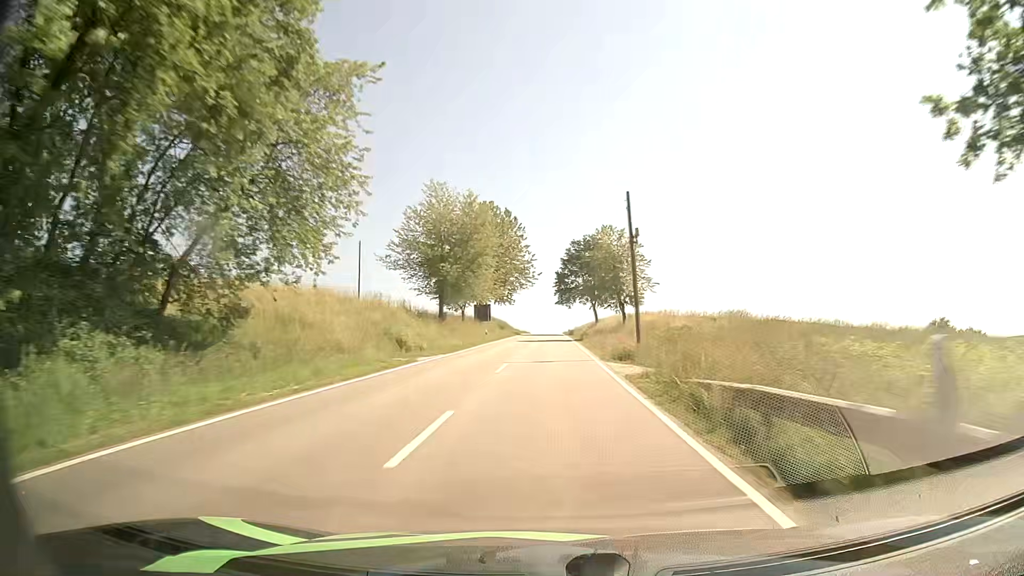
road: tertiary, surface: asphalt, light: Day
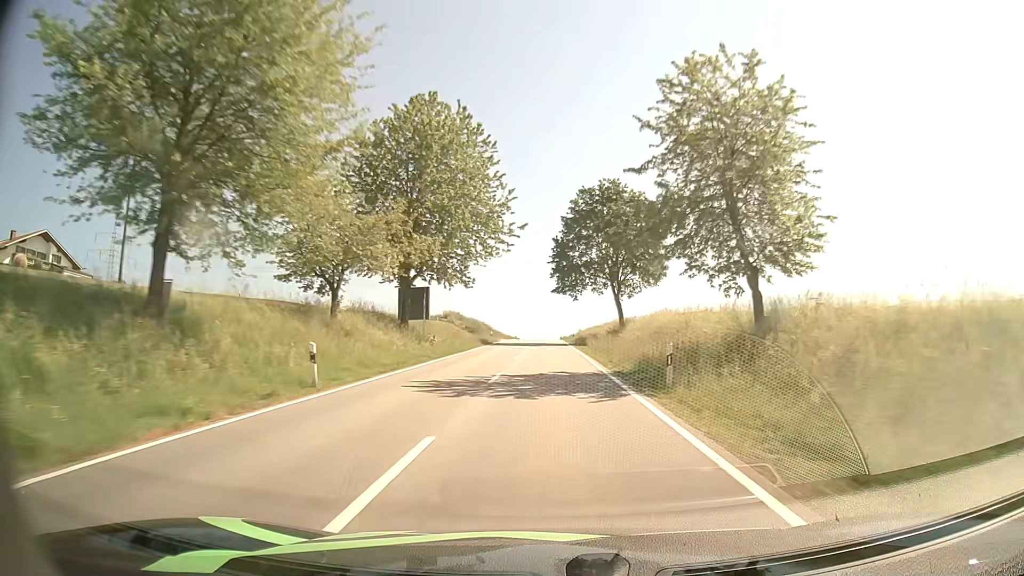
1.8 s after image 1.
(0.0, +39.8) m; 0°
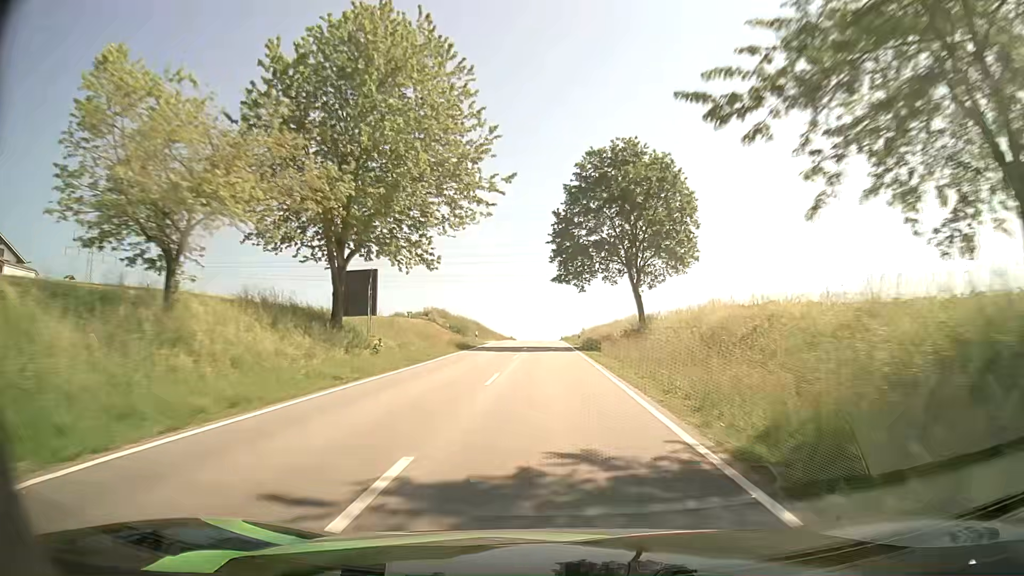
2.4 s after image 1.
(0.0, +13.2) m; 0°
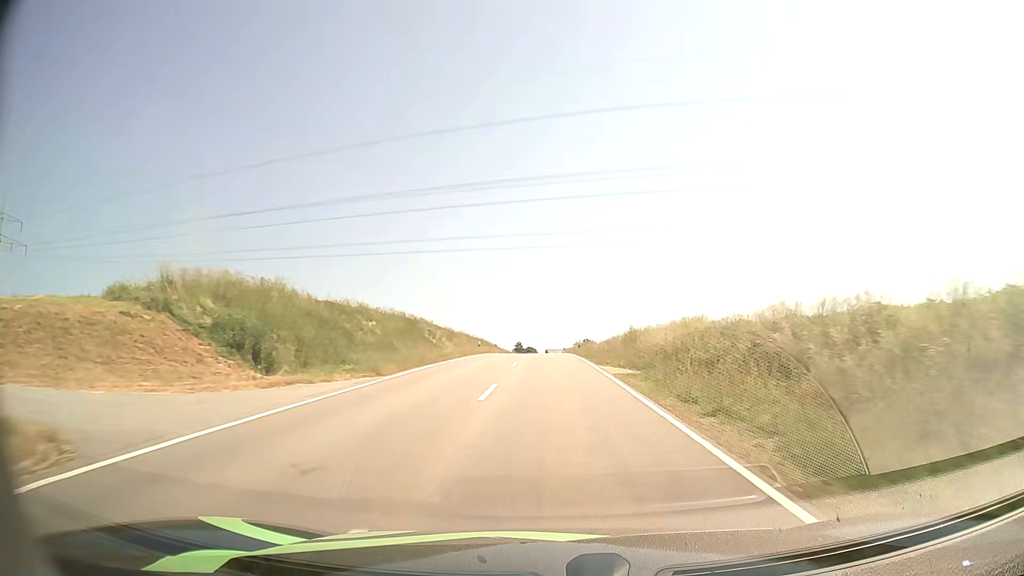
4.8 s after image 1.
(-0.5, +52.3) m; 0°
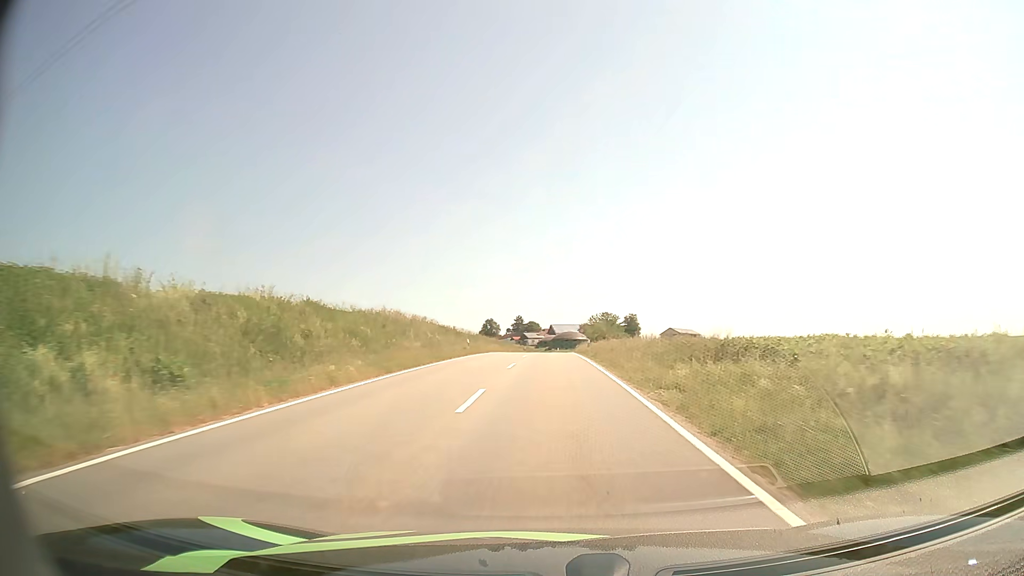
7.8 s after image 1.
(-0.1, +64.1) m; 0°
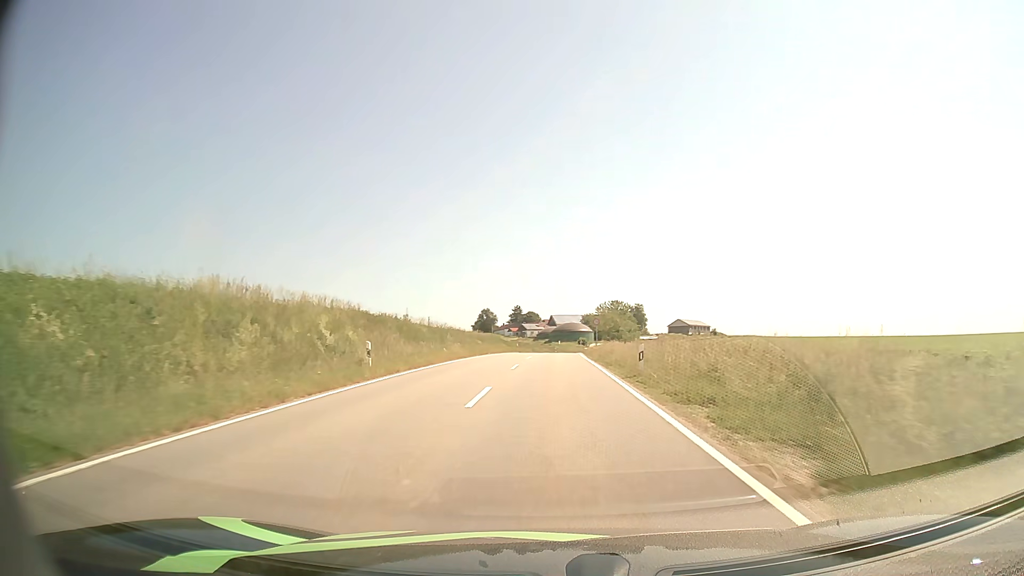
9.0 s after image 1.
(0.0, +24.3) m; 0°
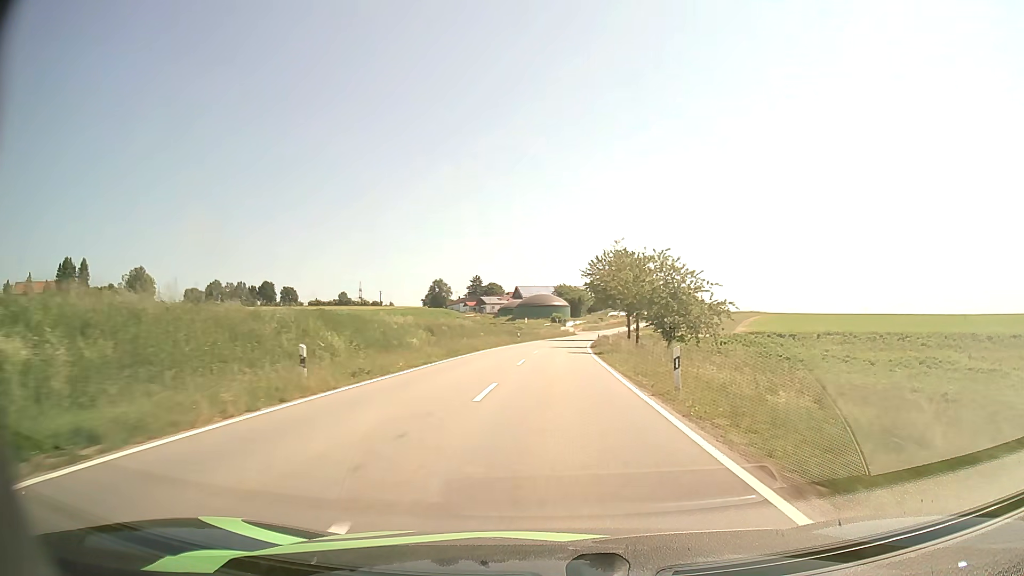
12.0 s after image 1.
(+0.9, +60.7) m; +2°
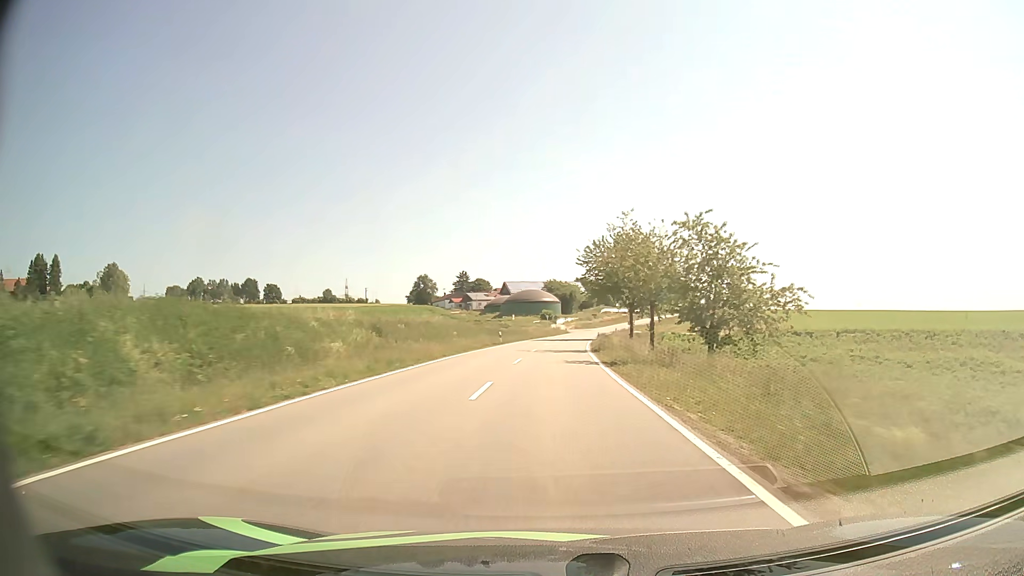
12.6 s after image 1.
(+0.1, +12.4) m; +1°
(0, +10) (0, +20) (0, +30) (+1, +40) (+1, +50) (+2, +60) (+3, +70) (+4, +80) (+5, +90) (+7, +100) m
